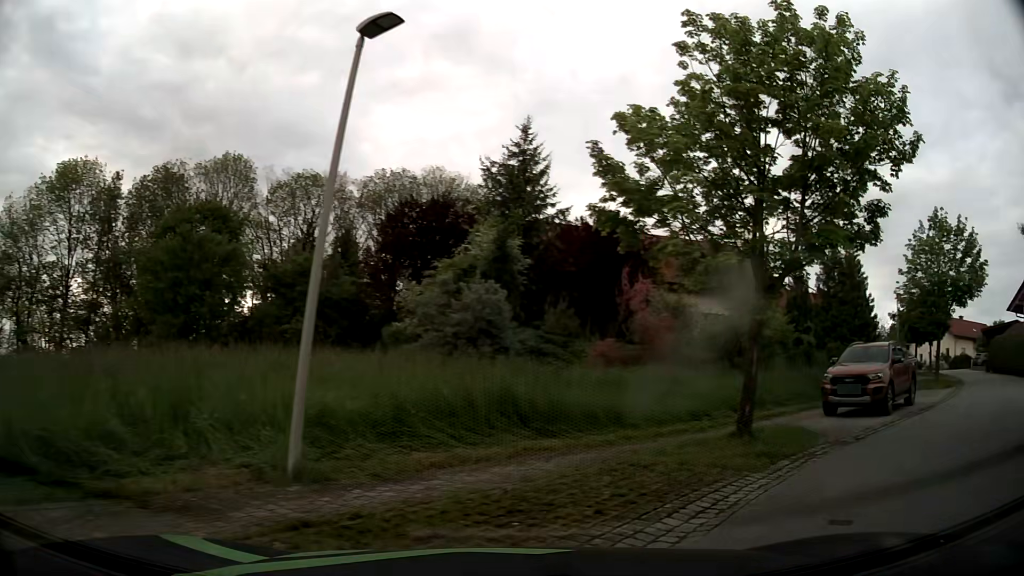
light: Day
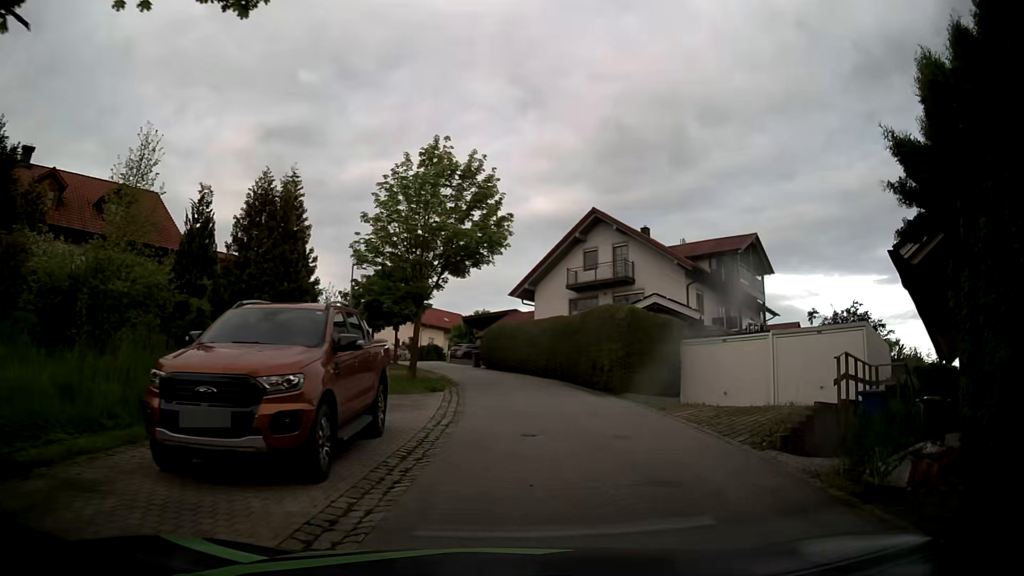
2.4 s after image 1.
(+4.6, +9.2) m; +49°
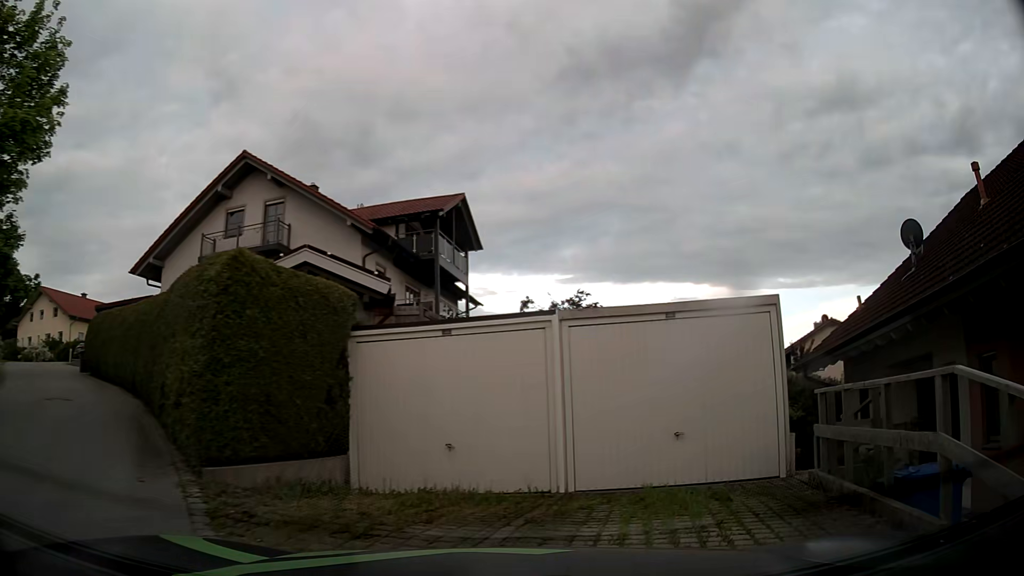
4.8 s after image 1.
(+2.0, +10.9) m; +27°
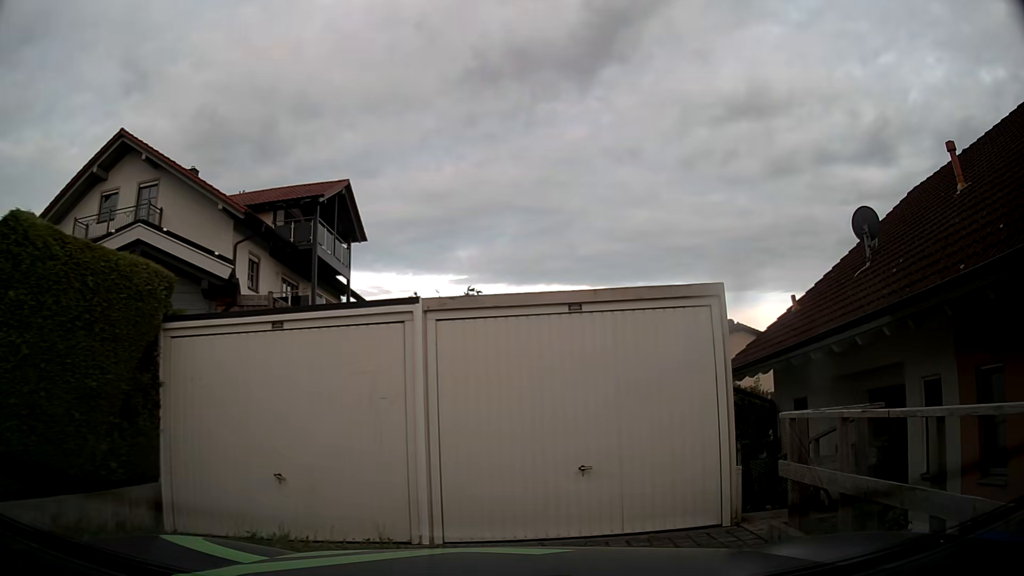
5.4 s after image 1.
(+0.2, +2.3) m; +8°
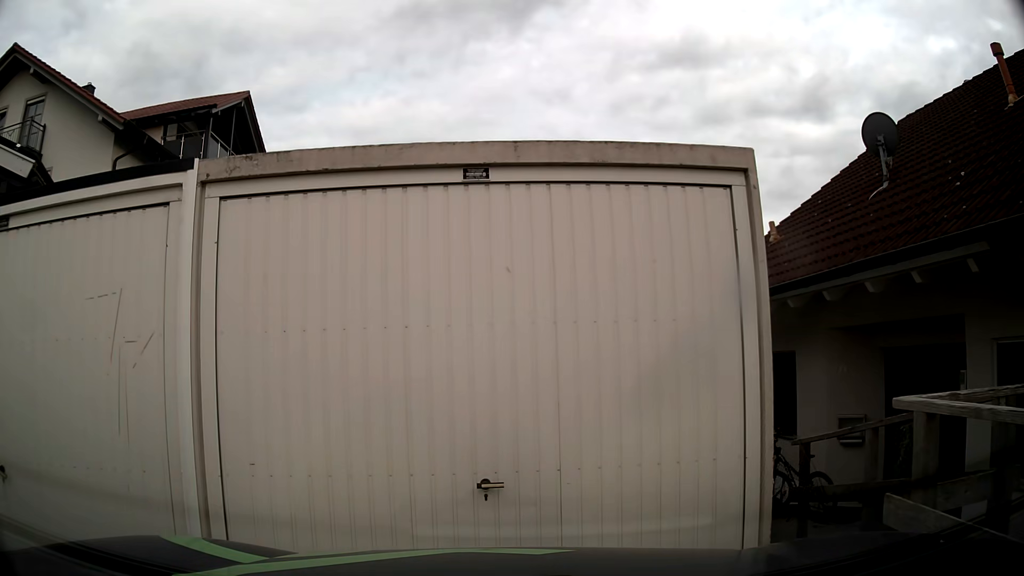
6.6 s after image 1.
(+0.3, +2.9) m; +10°
